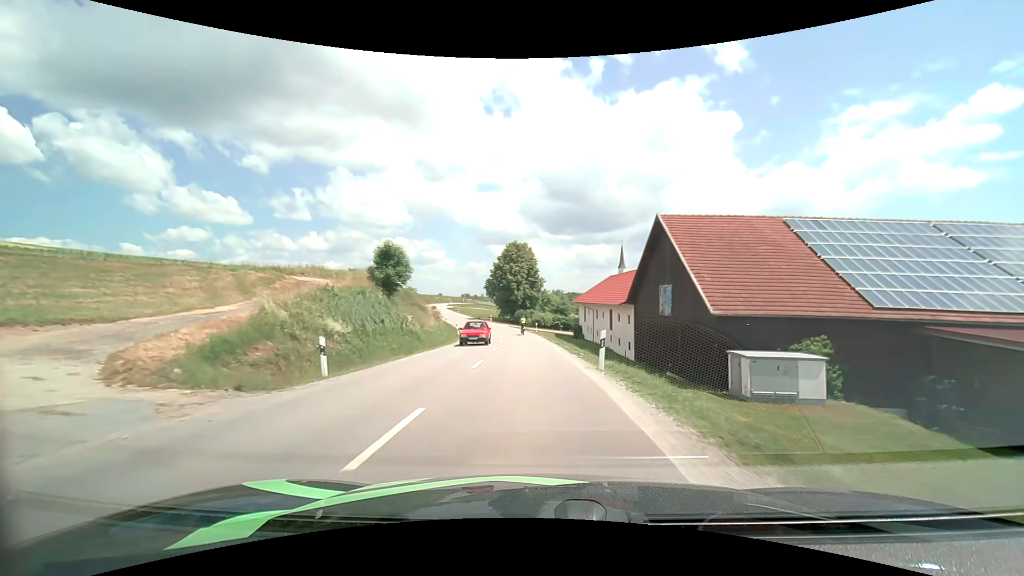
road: secondary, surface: asphalt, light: Day
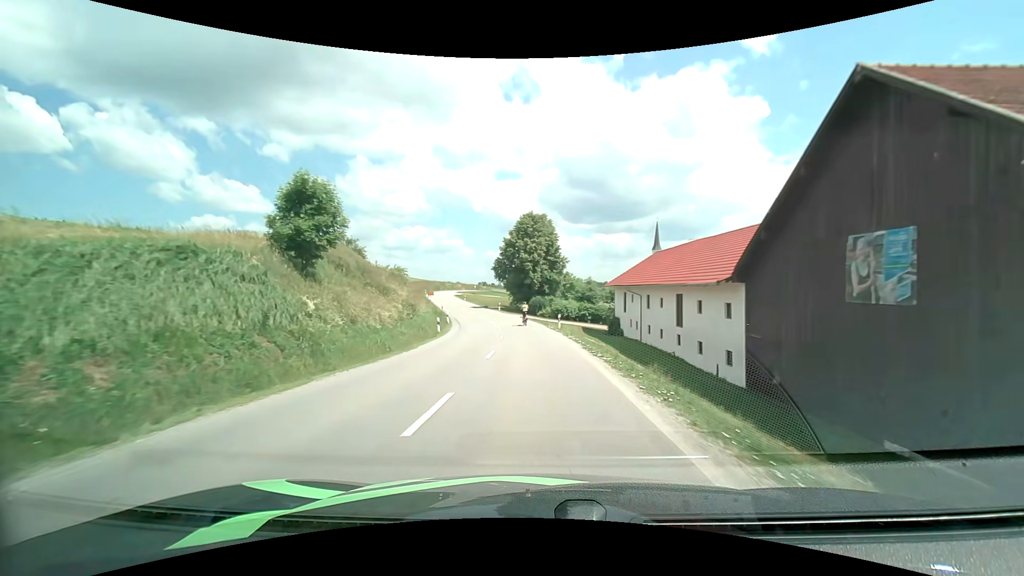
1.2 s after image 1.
(-0.2, +17.1) m; -2°
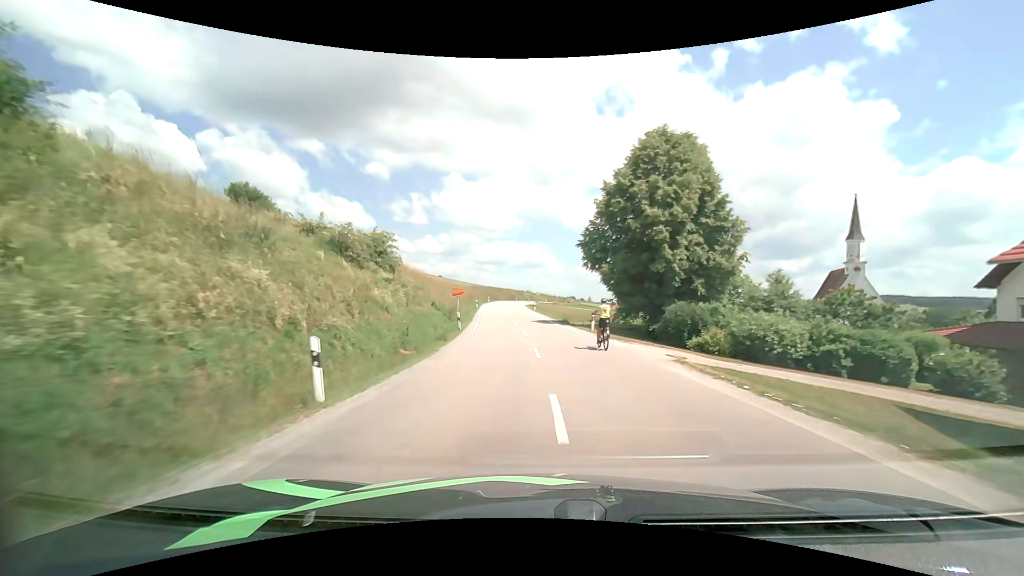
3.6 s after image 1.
(-2.9, +36.5) m; -10°
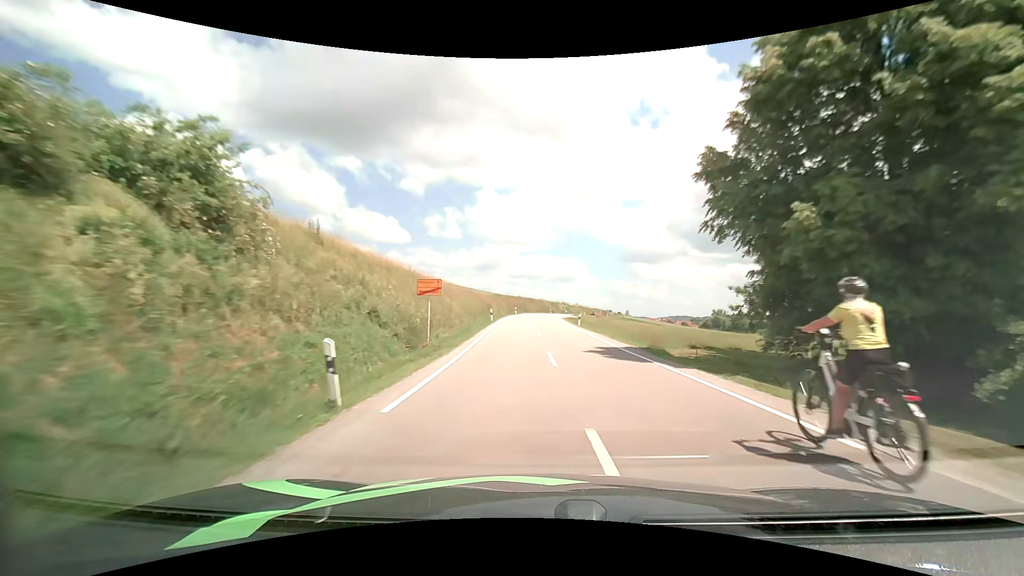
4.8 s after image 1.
(-0.9, +20.2) m; -4°
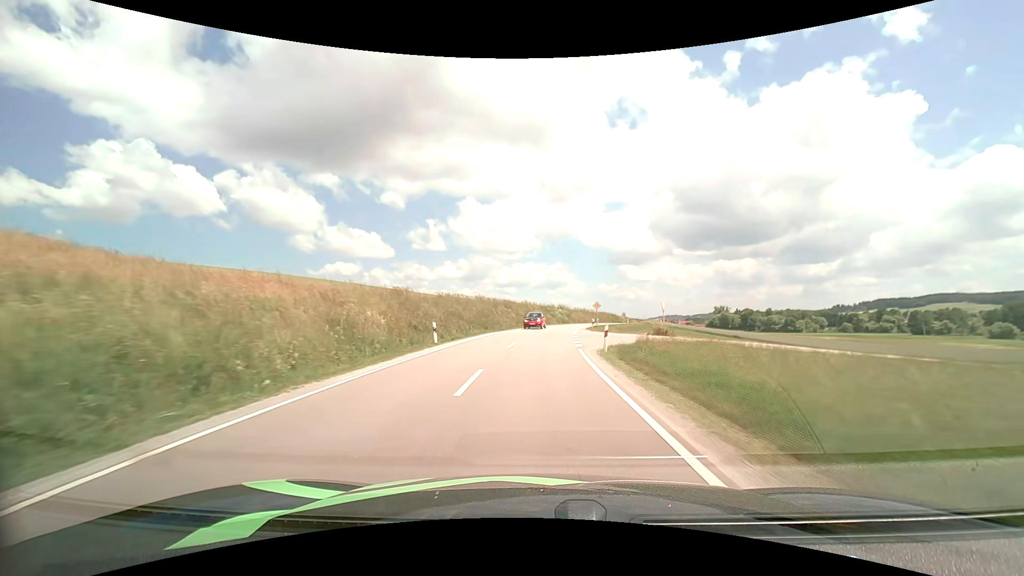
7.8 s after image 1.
(+0.7, +52.4) m; +1°
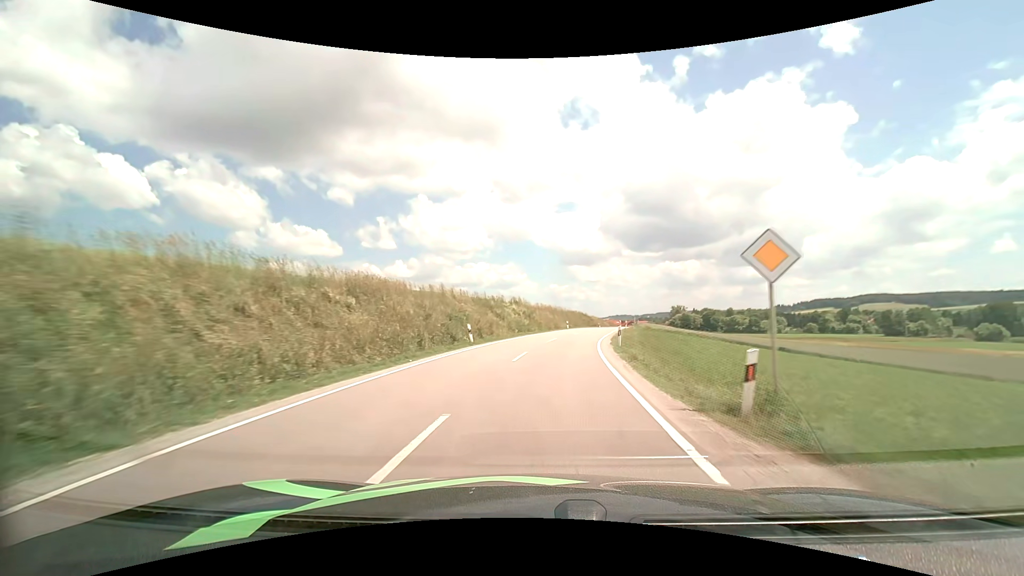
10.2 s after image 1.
(+1.5, +41.7) m; +5°
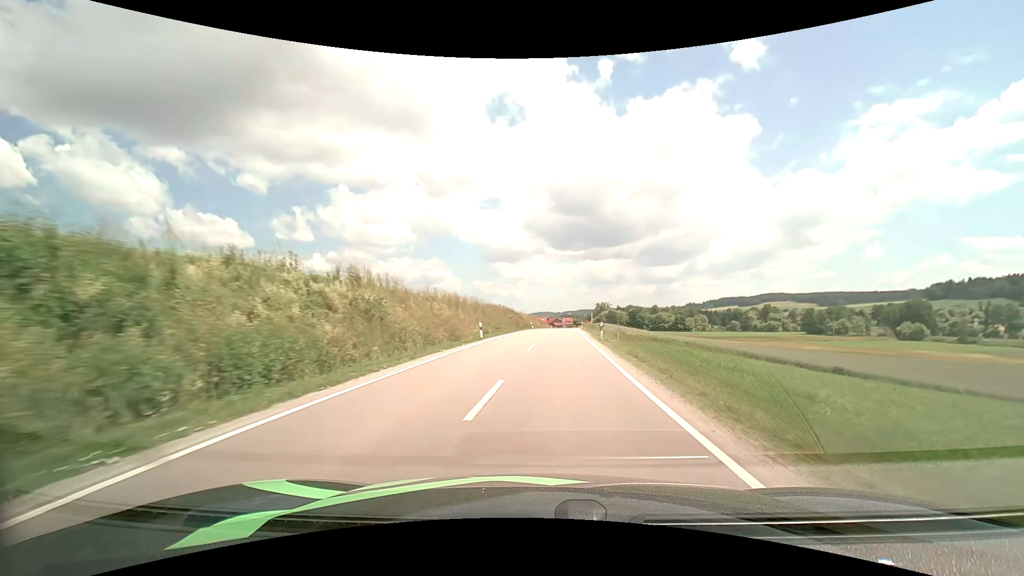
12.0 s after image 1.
(+2.3, +32.5) m; +9°
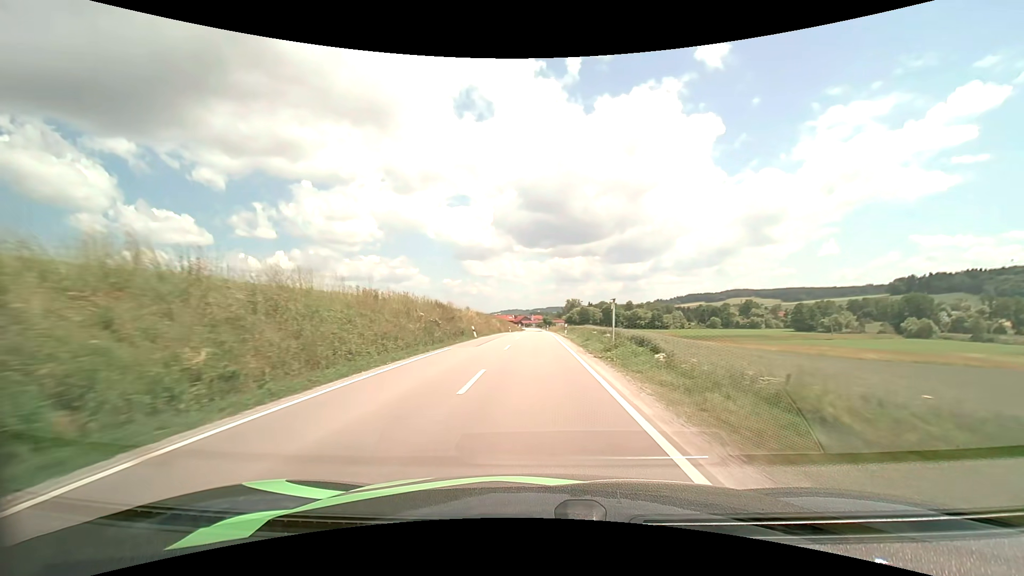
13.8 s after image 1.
(+1.7, +34.0) m; +4°
(0, +10) (0, +20) (0, +30) (0, +40) (0, +50) (0, +60) (0, +70) (-1, +80) (-1, +90) (-1, +100) m
